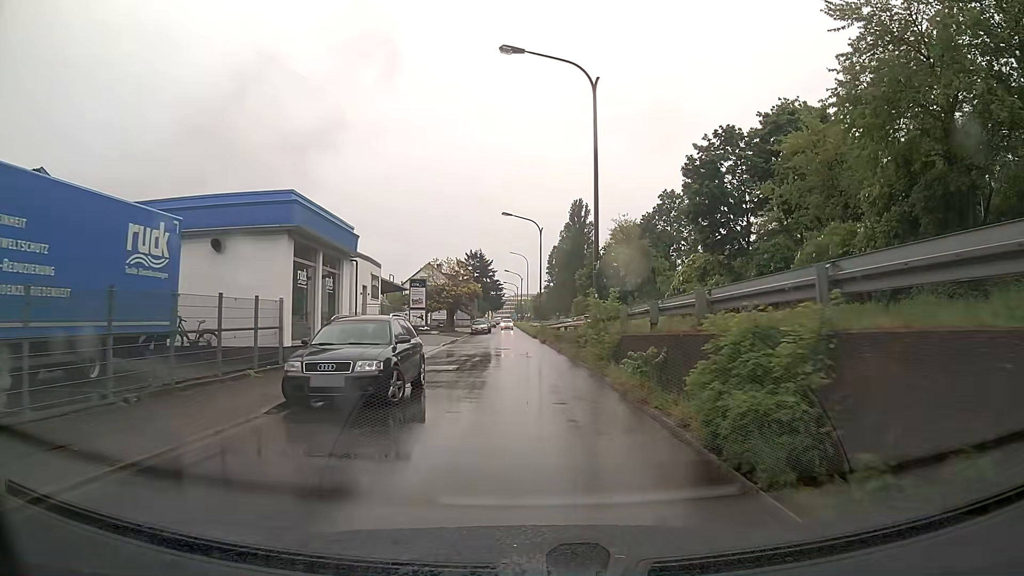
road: residential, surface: asphalt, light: Day
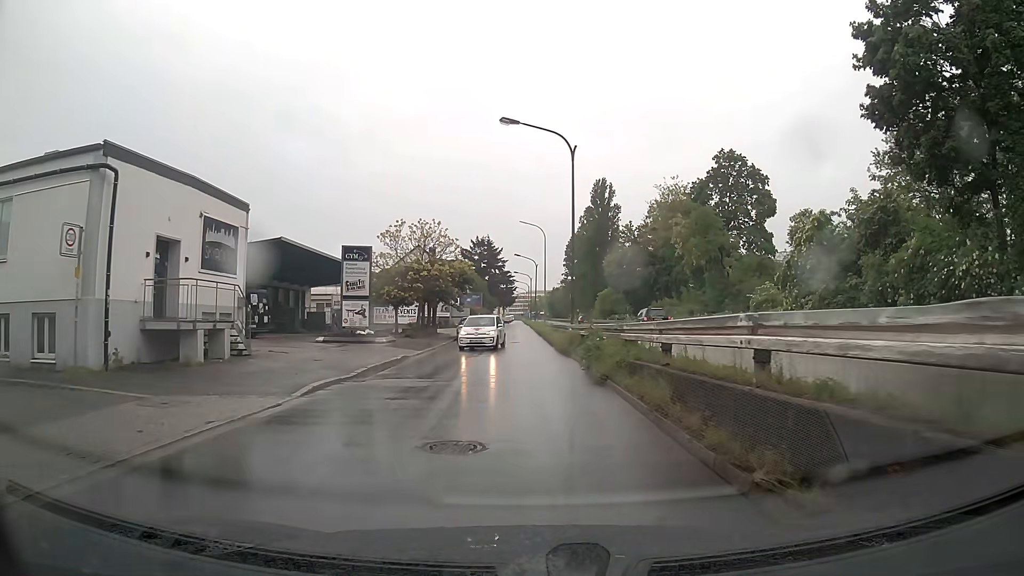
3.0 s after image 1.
(-0.3, +24.3) m; -2°
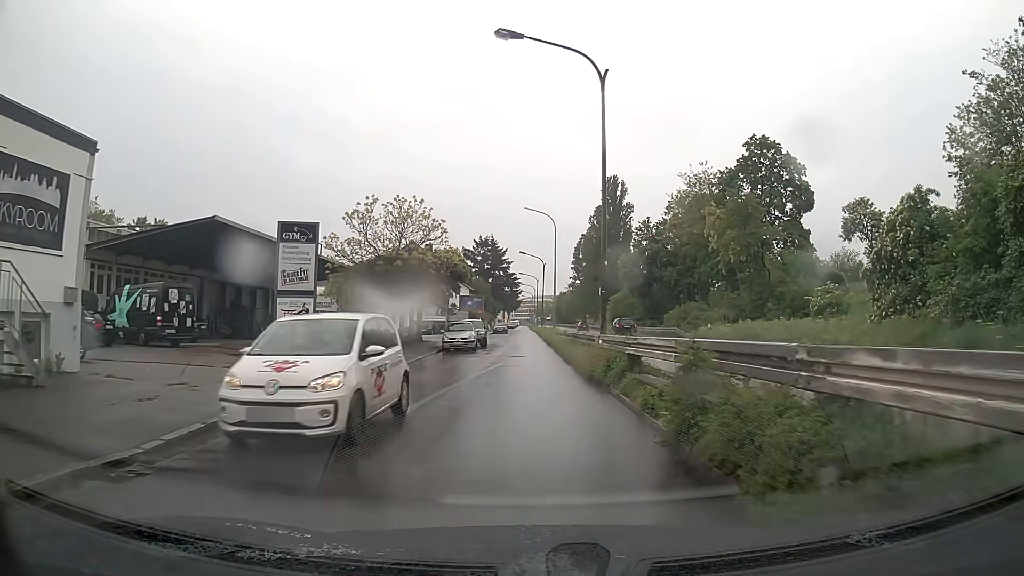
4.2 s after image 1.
(0.0, +9.4) m; 0°
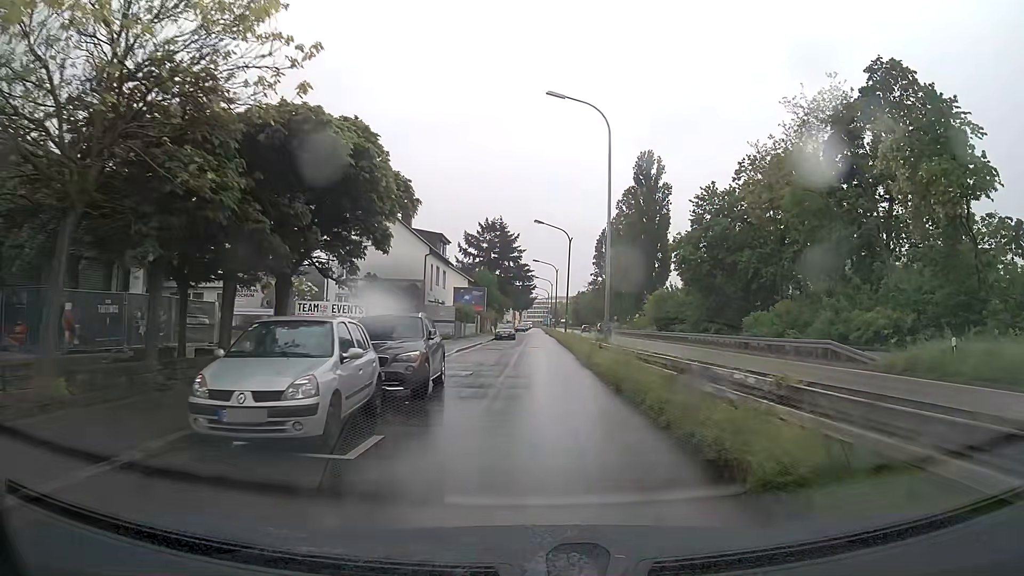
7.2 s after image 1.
(-0.3, +25.5) m; -1°
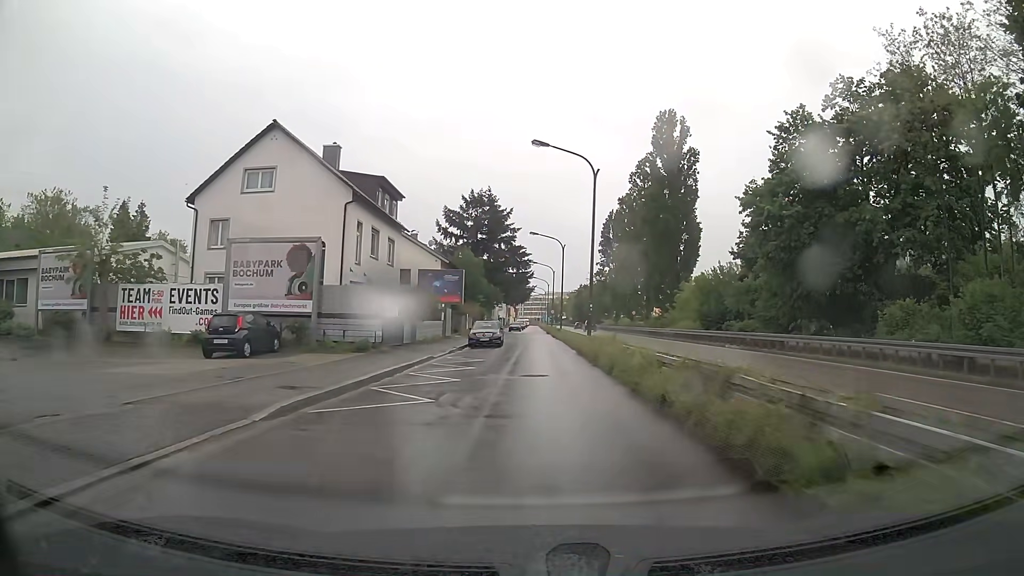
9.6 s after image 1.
(+0.1, +23.3) m; 0°
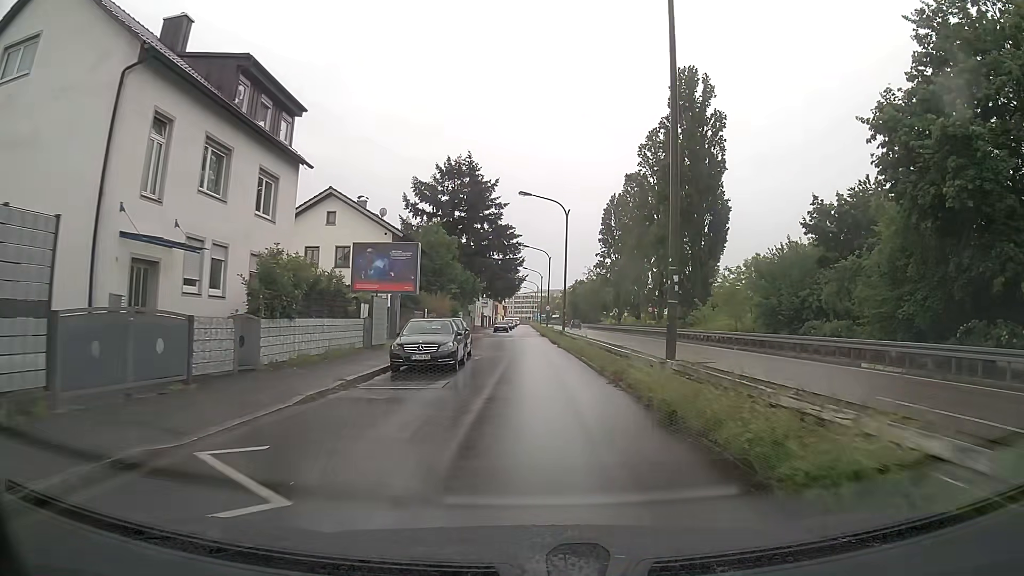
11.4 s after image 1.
(+0.1, +18.6) m; +1°
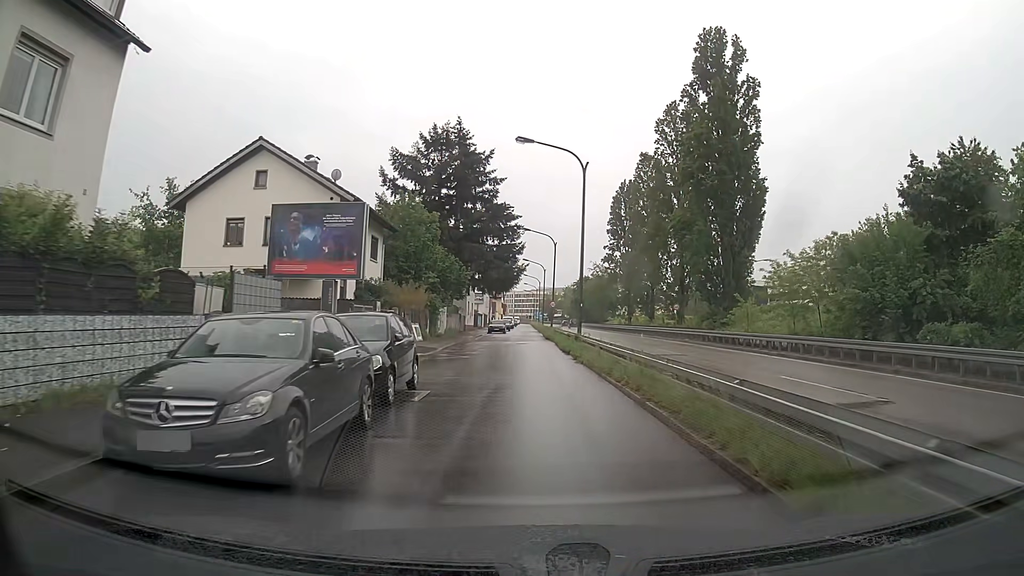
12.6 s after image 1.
(0.0, +12.6) m; 0°
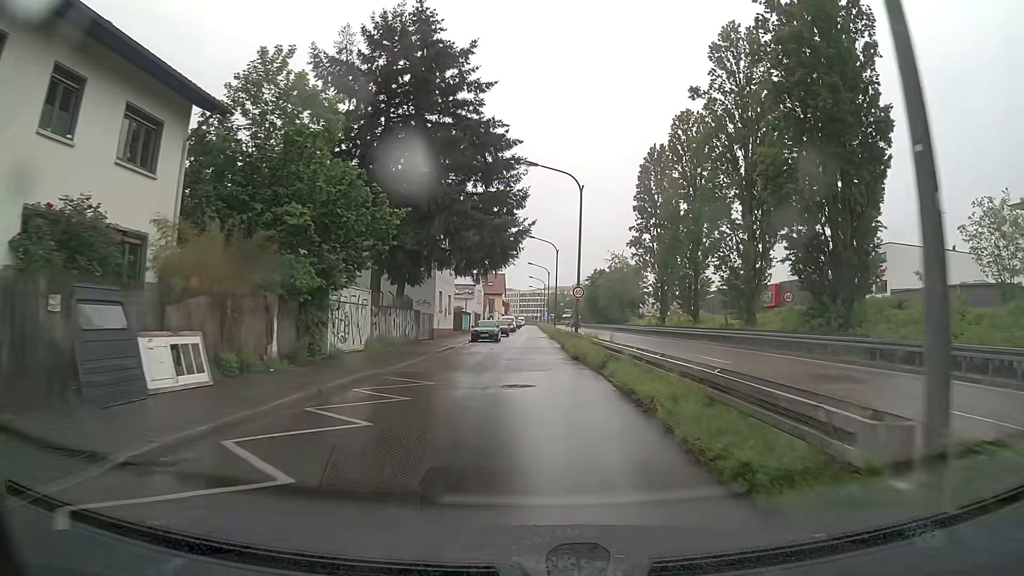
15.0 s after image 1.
(0.0, +25.4) m; 0°
(0, +10) (0, +20) (0, +30) (0, +40) (0, +50) (0, +60) (0, +70) (0, +80) (0, +90) (0, +100) m
